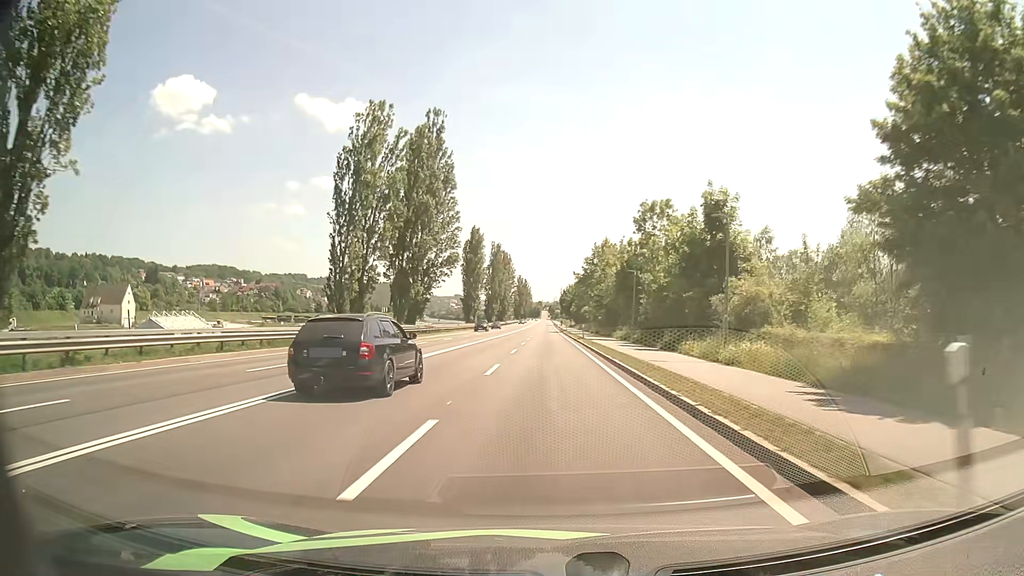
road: primary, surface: asphalt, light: Day
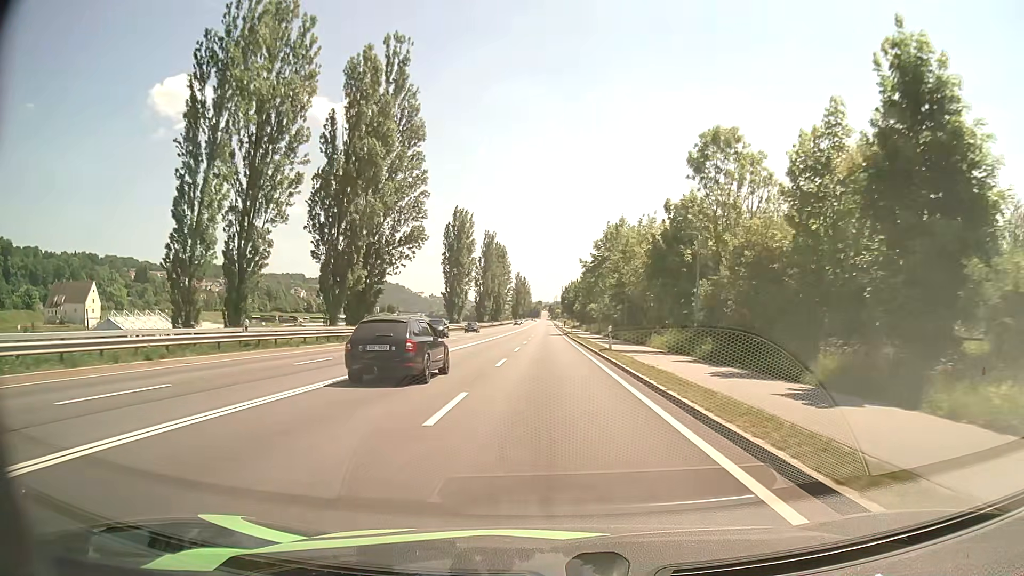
(+0.1, +20.4) m; 0°
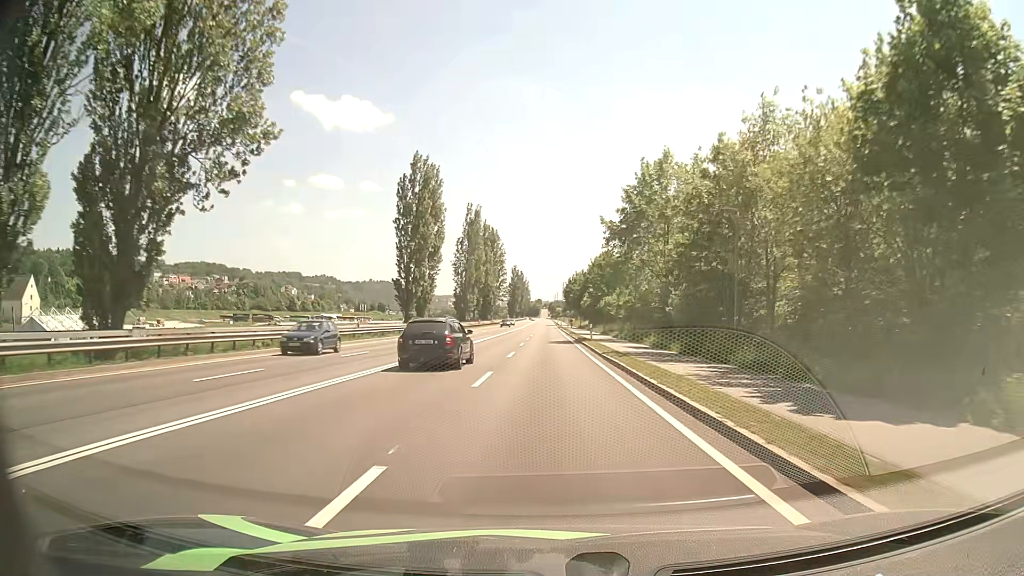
(0.0, +30.8) m; 0°
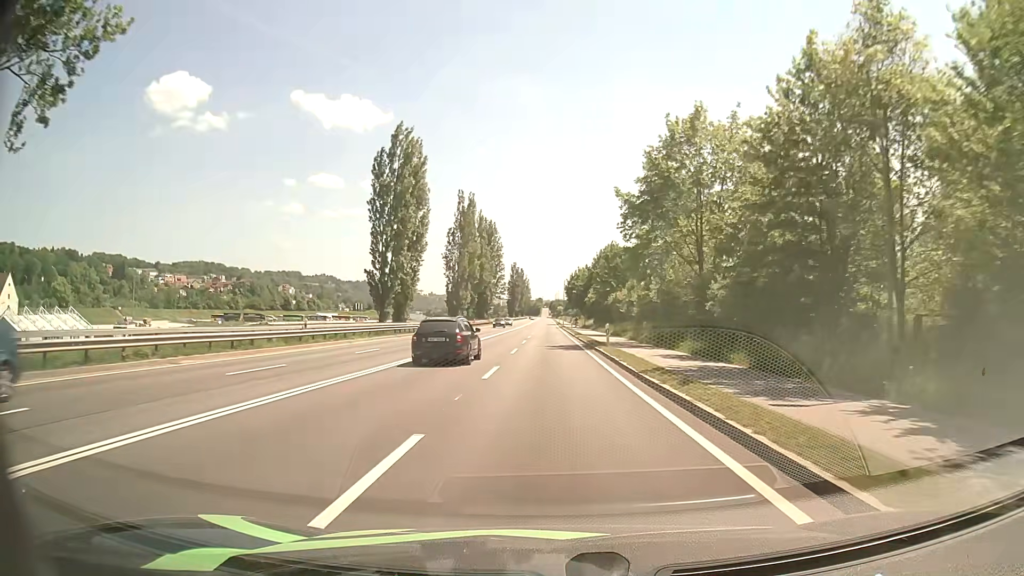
(0.0, +10.3) m; 0°
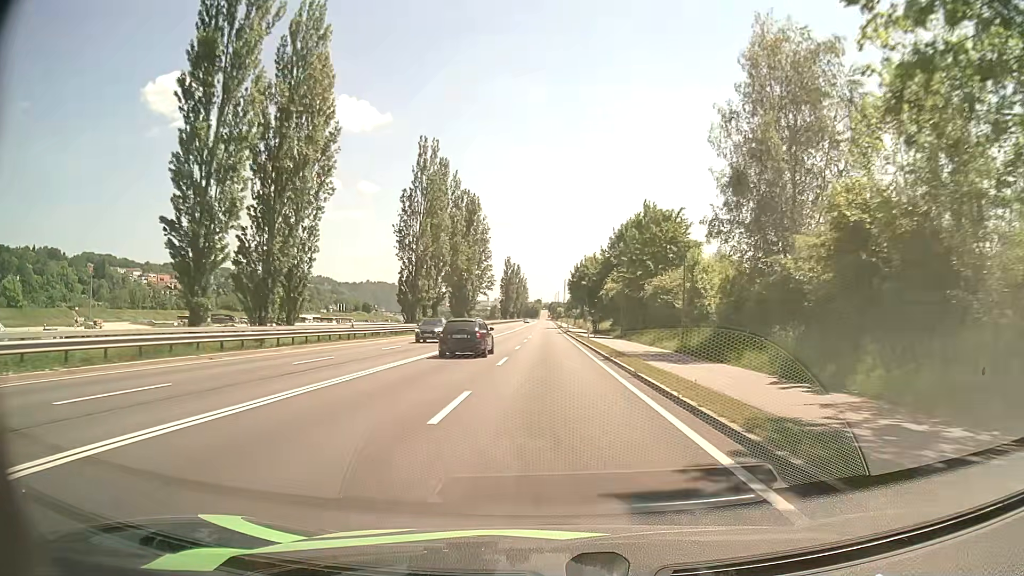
(0.0, +31.1) m; 0°
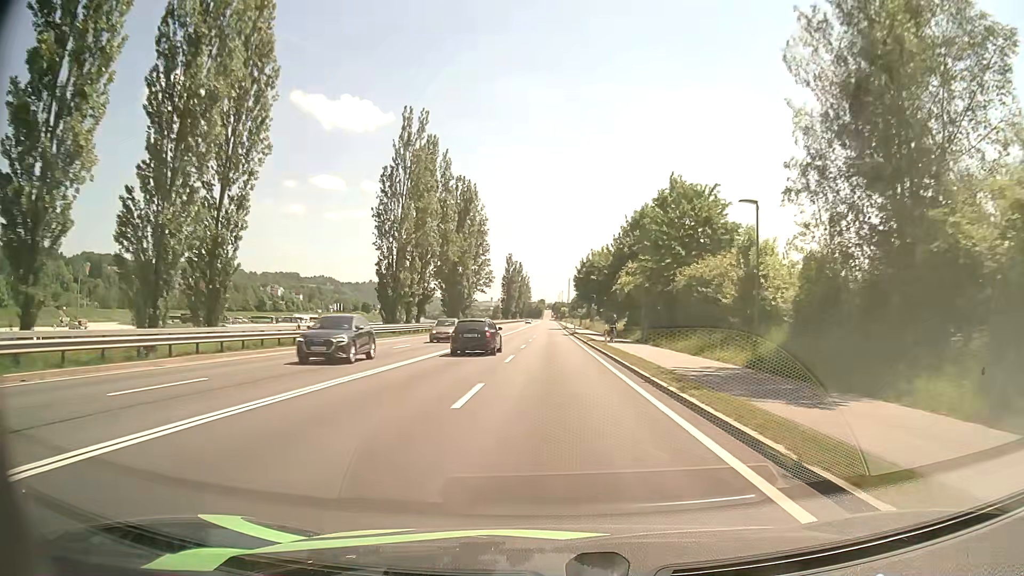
(0.0, +10.4) m; 0°
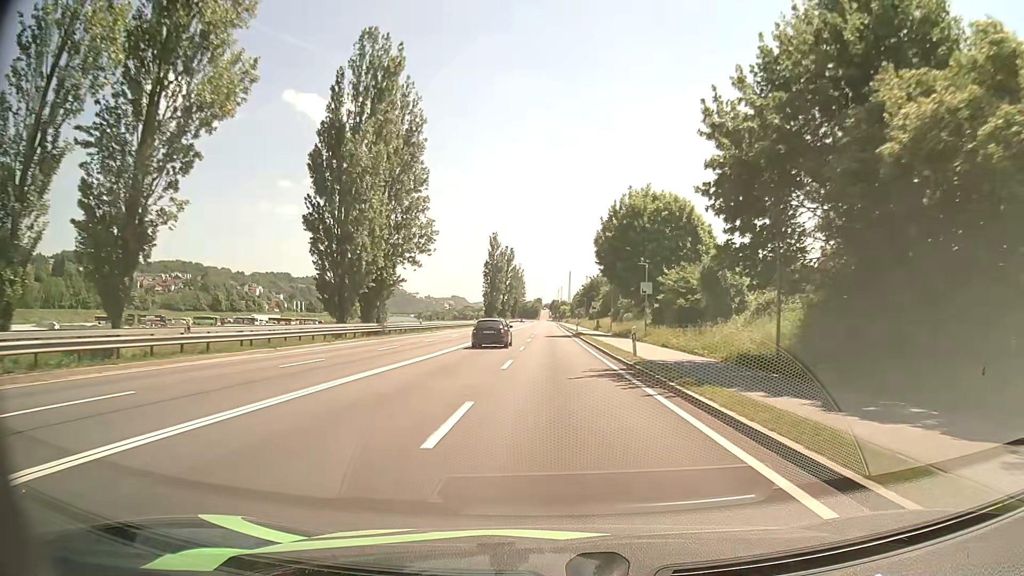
(+0.2, +51.5) m; 0°
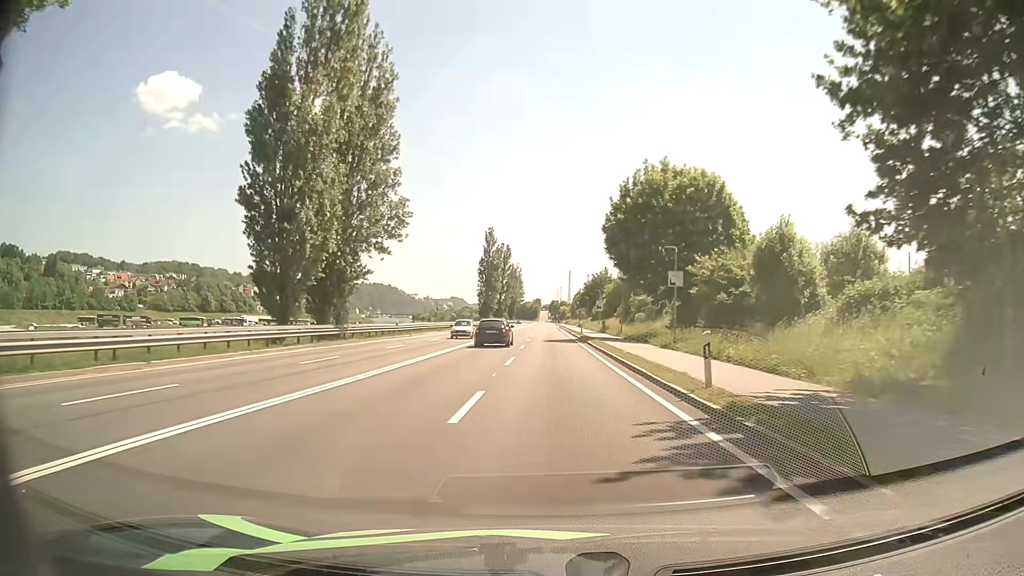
(0.0, +10.2) m; 0°
(0, +10) (0, +20) (0, +30) (0, +40) (0, +50) (0, +60) (0, +70) (+1, +80) (+1, +90) (+1, +100) m
